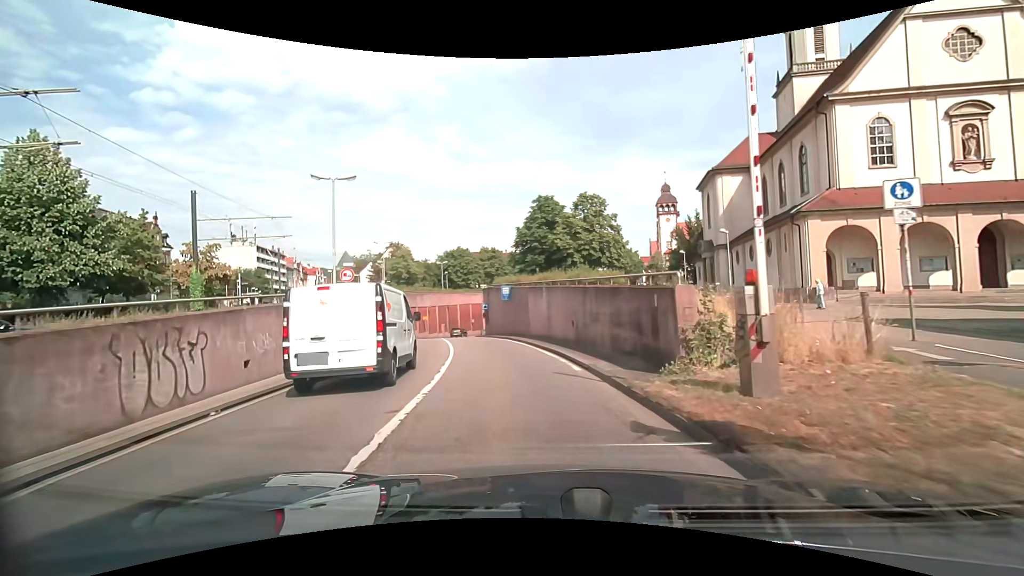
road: trunk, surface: asphalt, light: Day
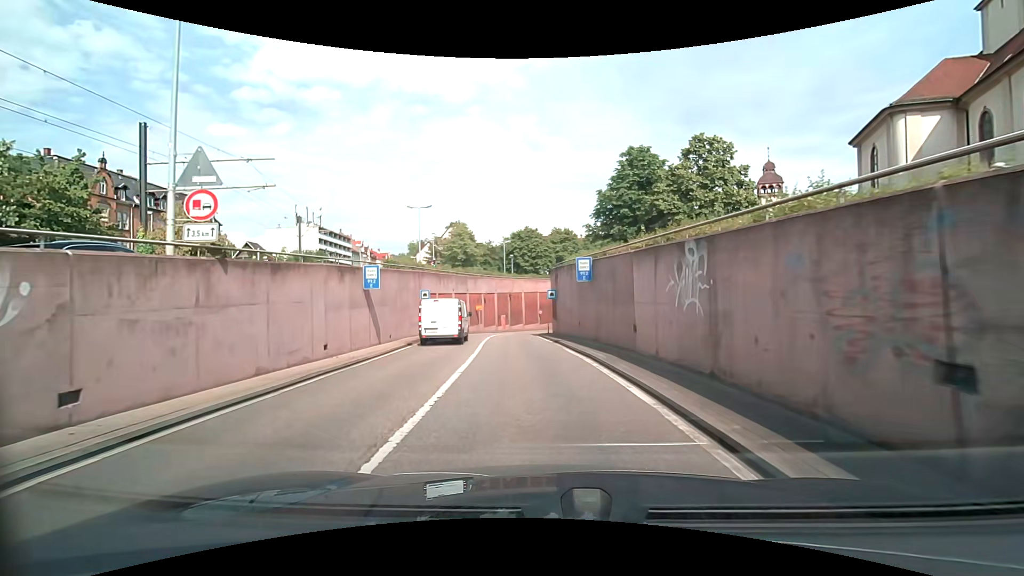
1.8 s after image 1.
(-1.7, +13.7) m; -12°
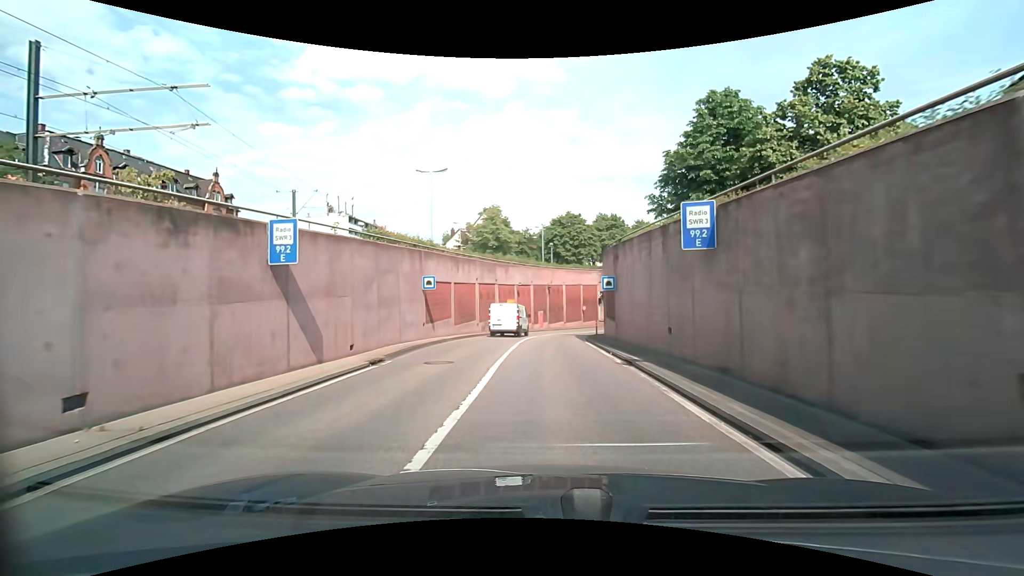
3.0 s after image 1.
(-0.5, +9.3) m; -5°
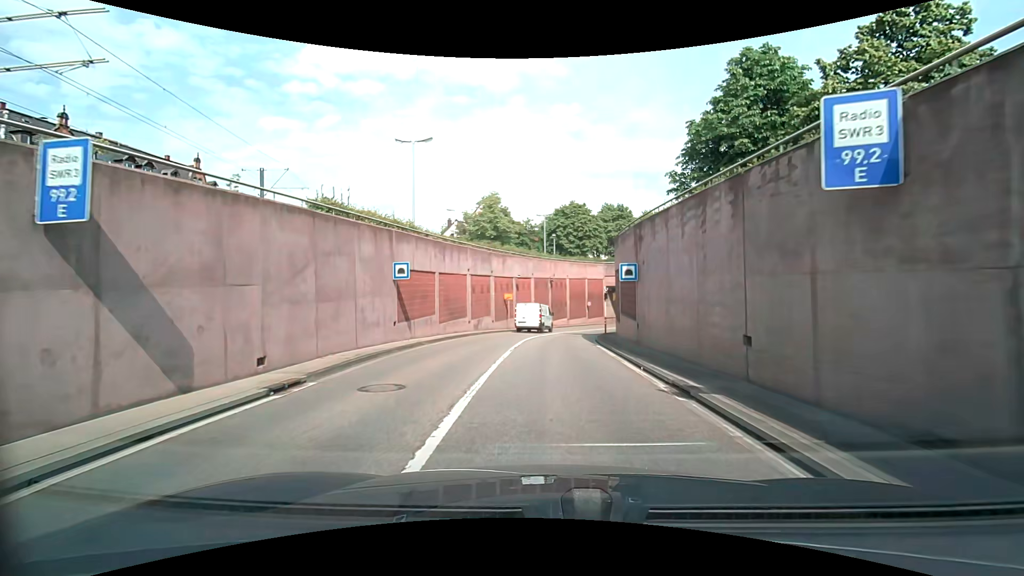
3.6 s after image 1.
(0.0, +4.7) m; 0°
